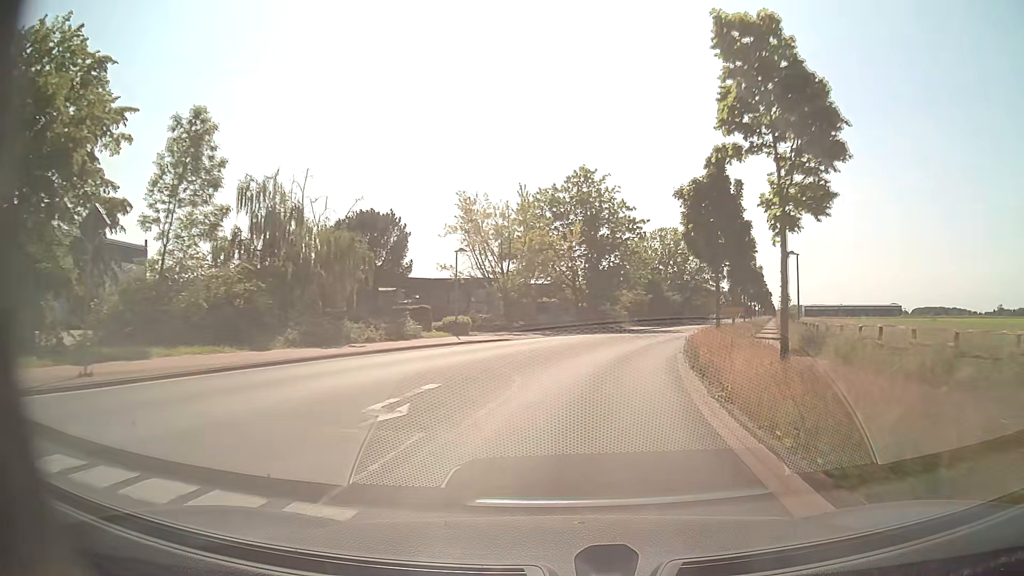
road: tertiary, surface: asphalt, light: Day
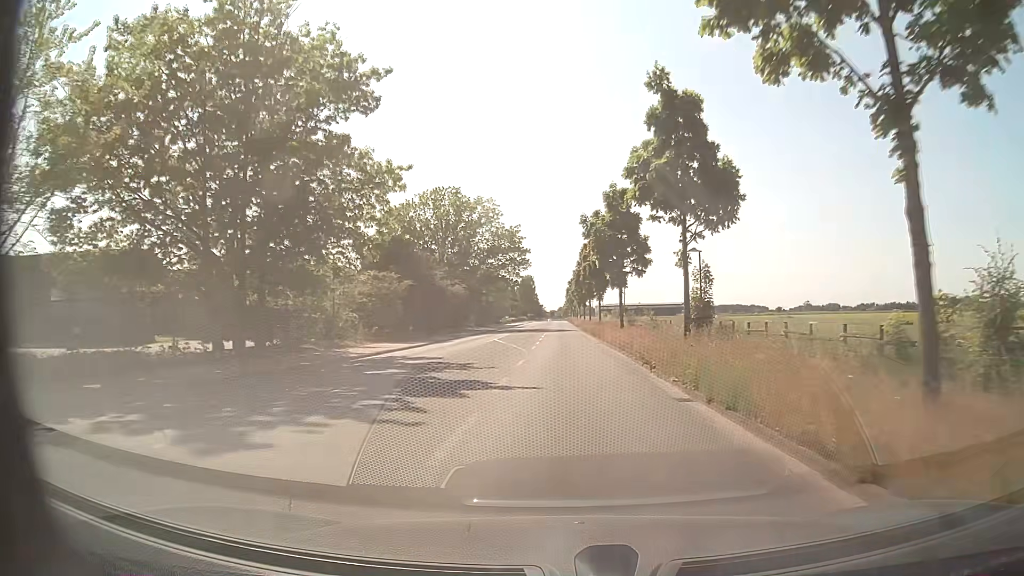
(+6.7, +40.2) m; +19°
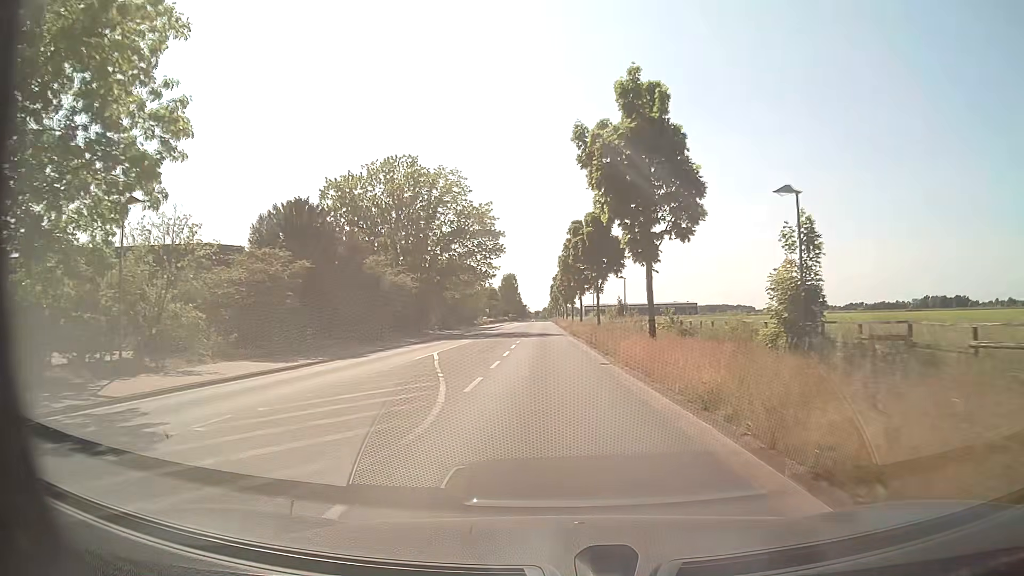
(+0.3, +16.4) m; +1°
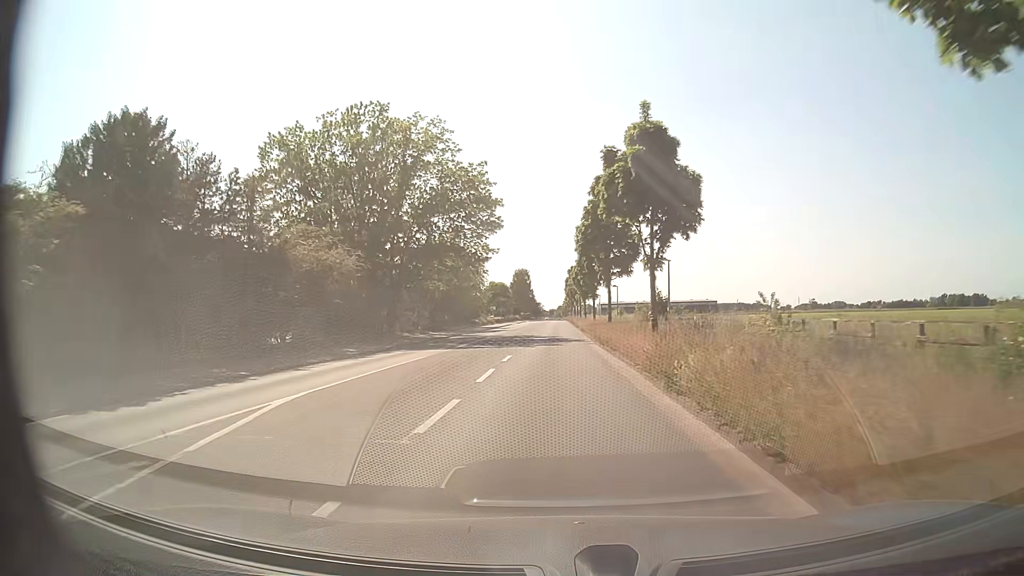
(-0.1, +16.5) m; -2°
(0, +10) (0, +20) (0, +30) (0, +40) (0, +50) (0, +60) (0, +70) (0, +80) (0, +90) (+1, +100) m
